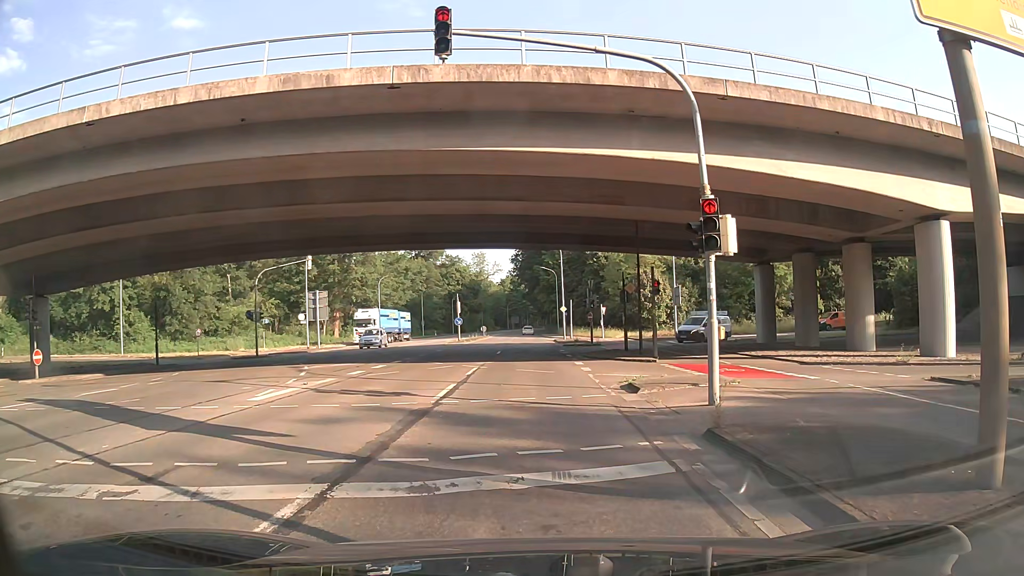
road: secondary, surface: asphalt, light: Day
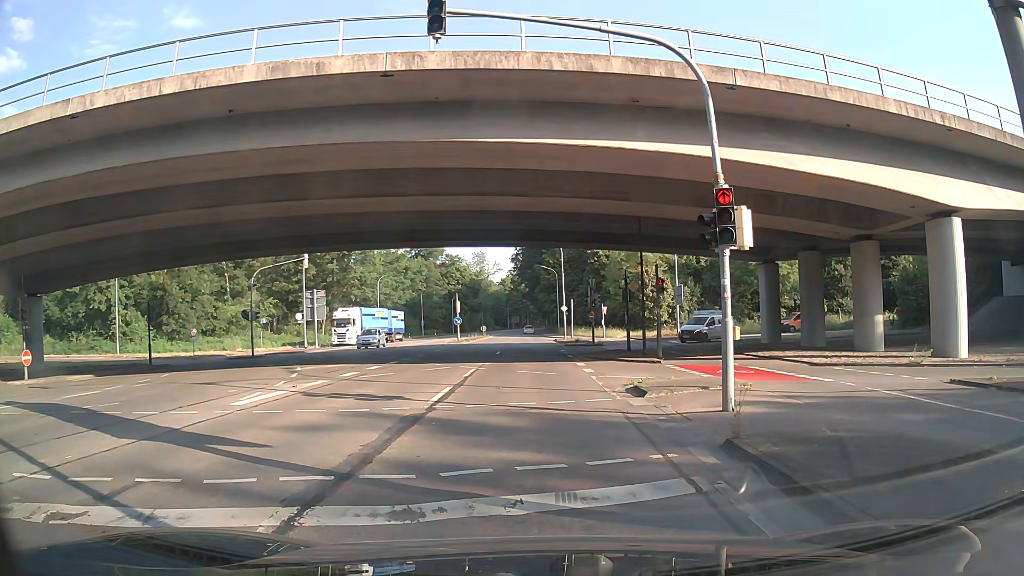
(0.0, +0.7) m; 0°
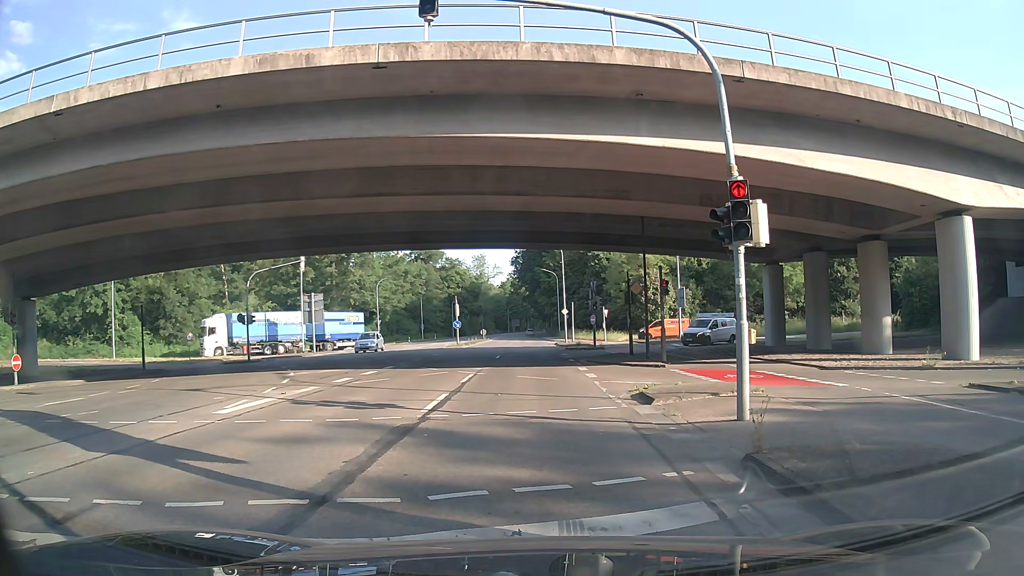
(0.0, +0.7) m; 0°
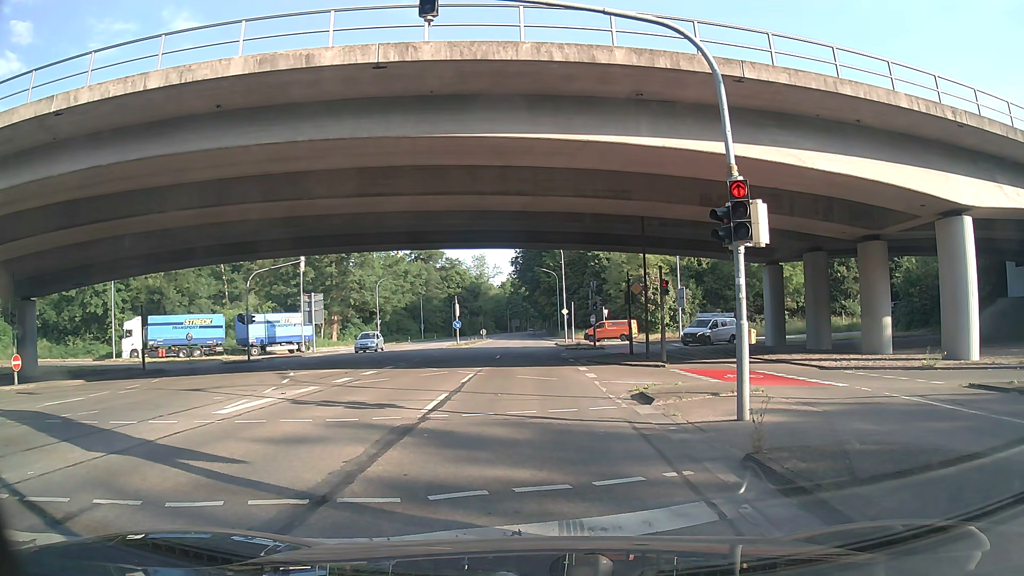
(0.0, 0.0) m; 0°
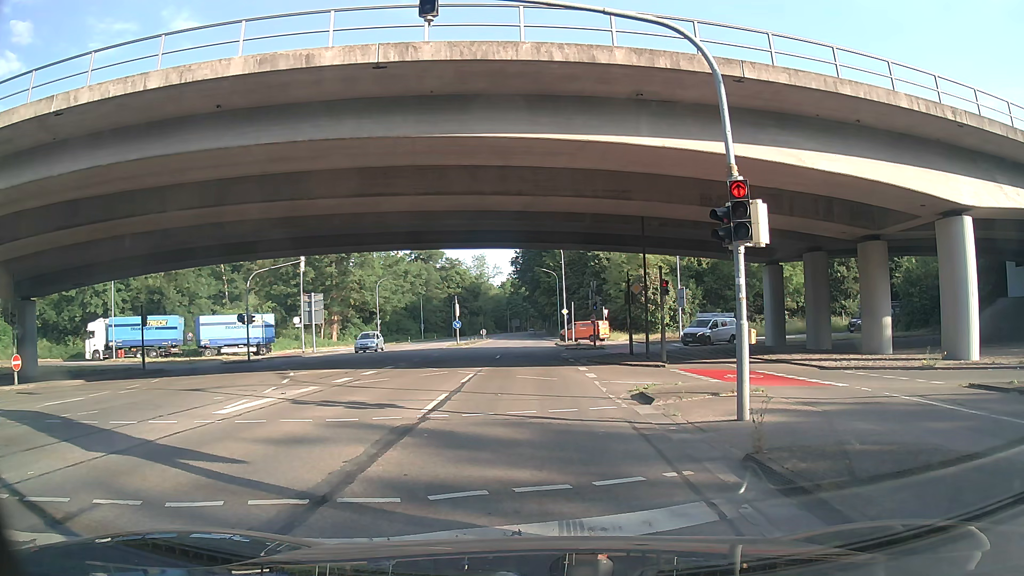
(0.0, 0.0) m; 0°
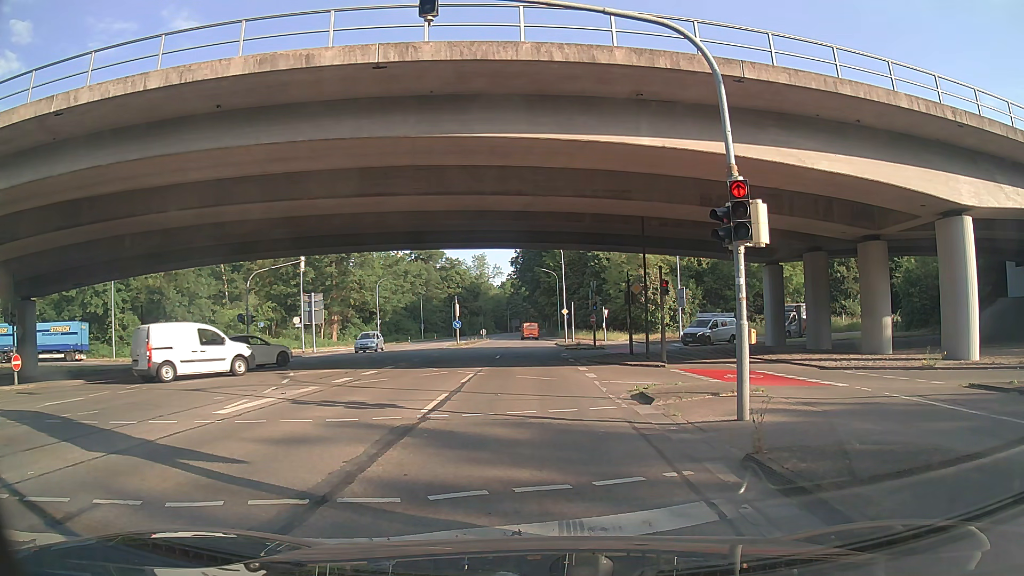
(0.0, 0.0) m; 0°
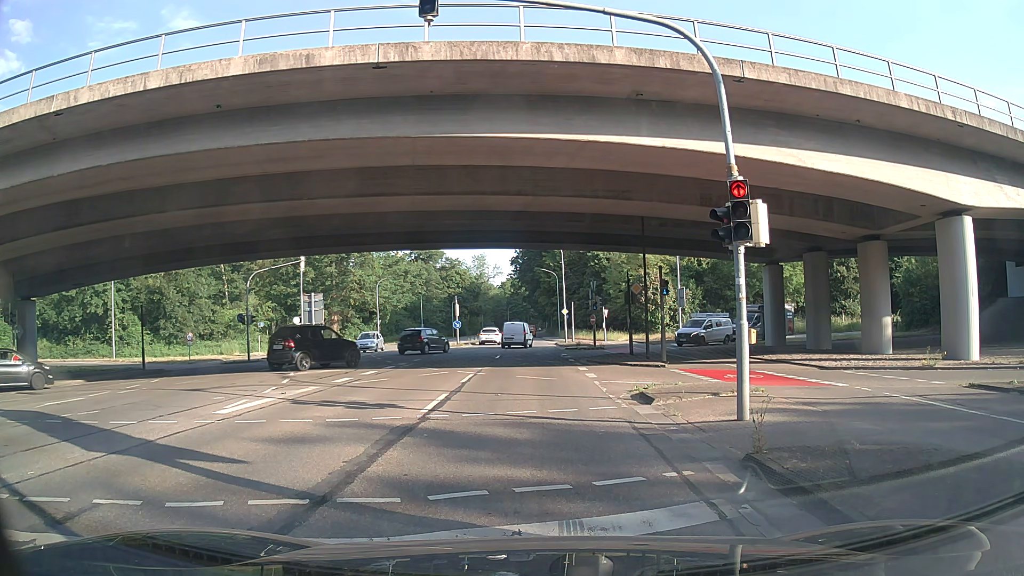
(0.0, 0.0) m; 0°
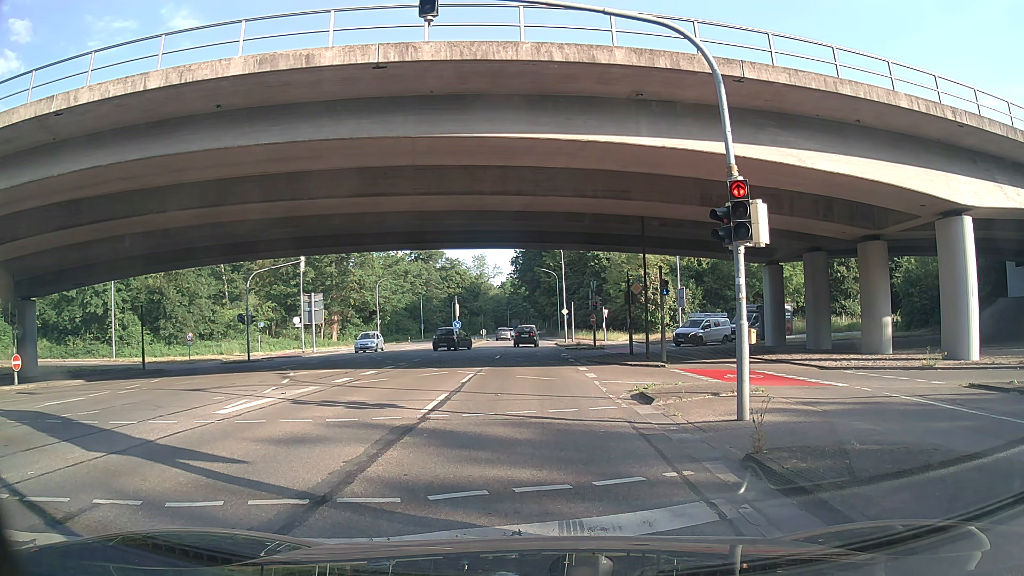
(0.0, 0.0) m; 0°
(0, +10) (+1, +20) (+1, +30) (+1, +40) (+1, +50) (+1, +60) (+2, +70) (+2, +80) (+3, +90) (+3, +100) m
